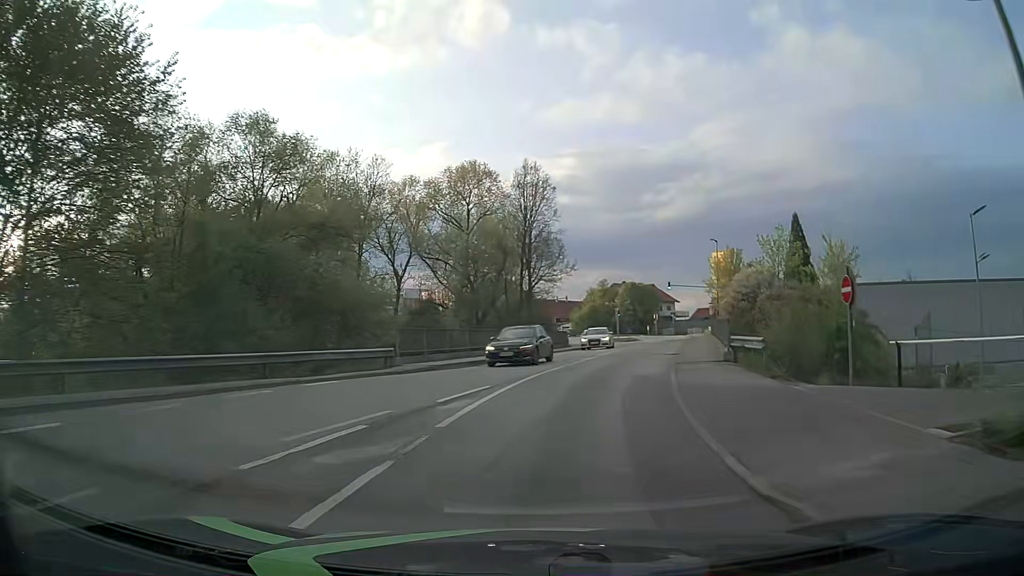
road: tertiary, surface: asphalt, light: Day
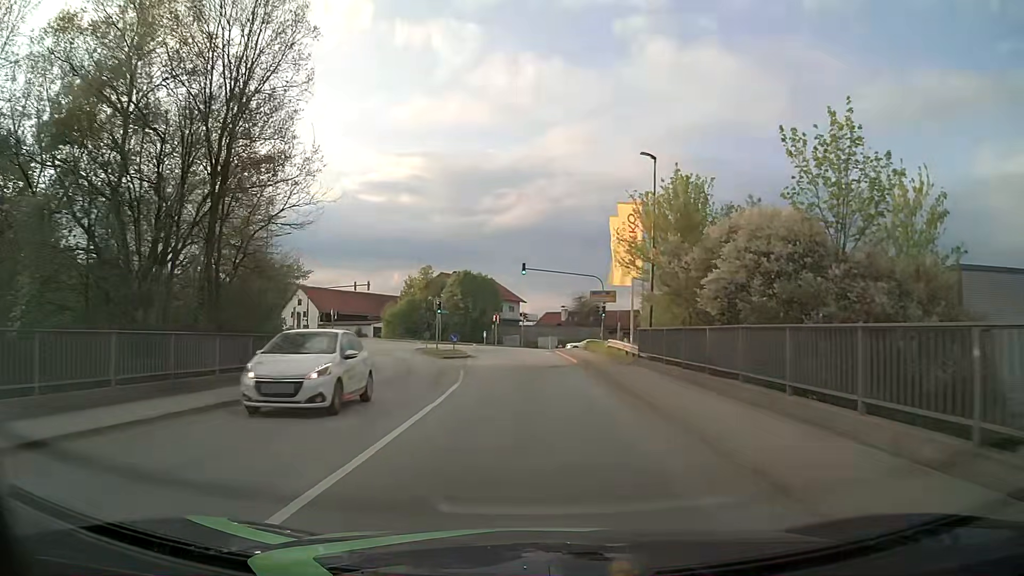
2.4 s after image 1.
(+3.9, +29.8) m; +13°
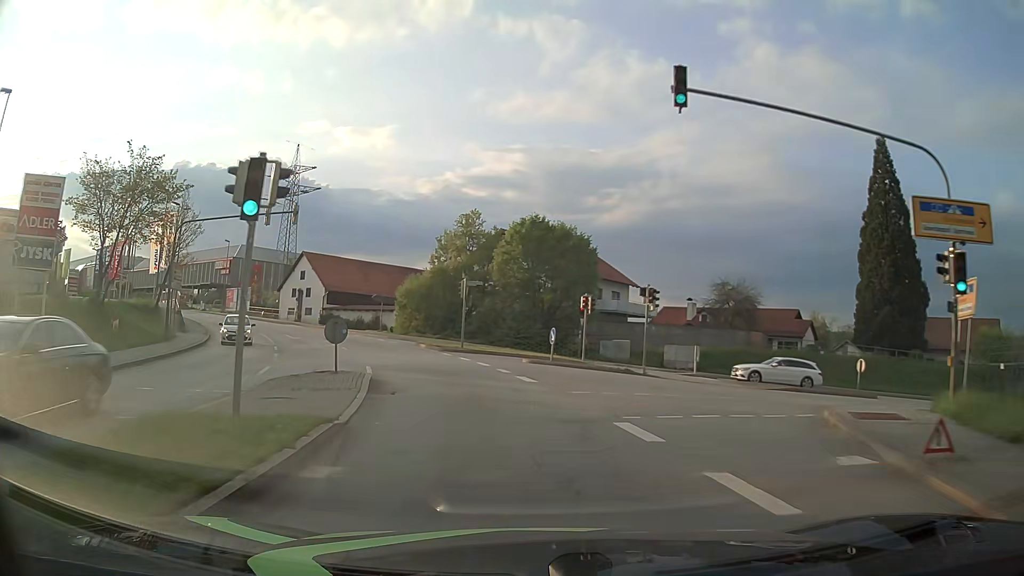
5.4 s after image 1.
(-1.1, +38.2) m; -8°
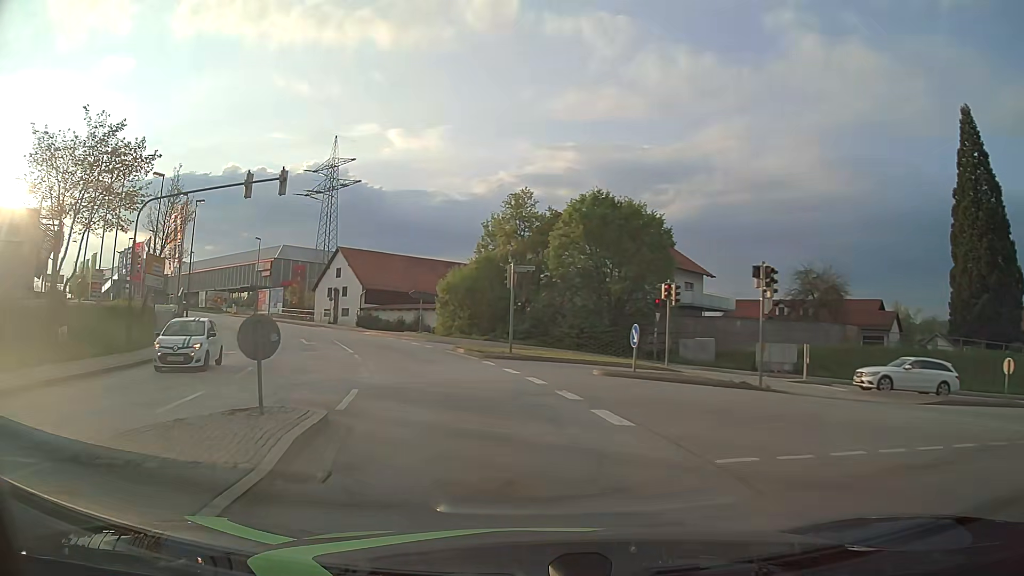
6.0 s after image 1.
(-0.3, +7.6) m; -6°
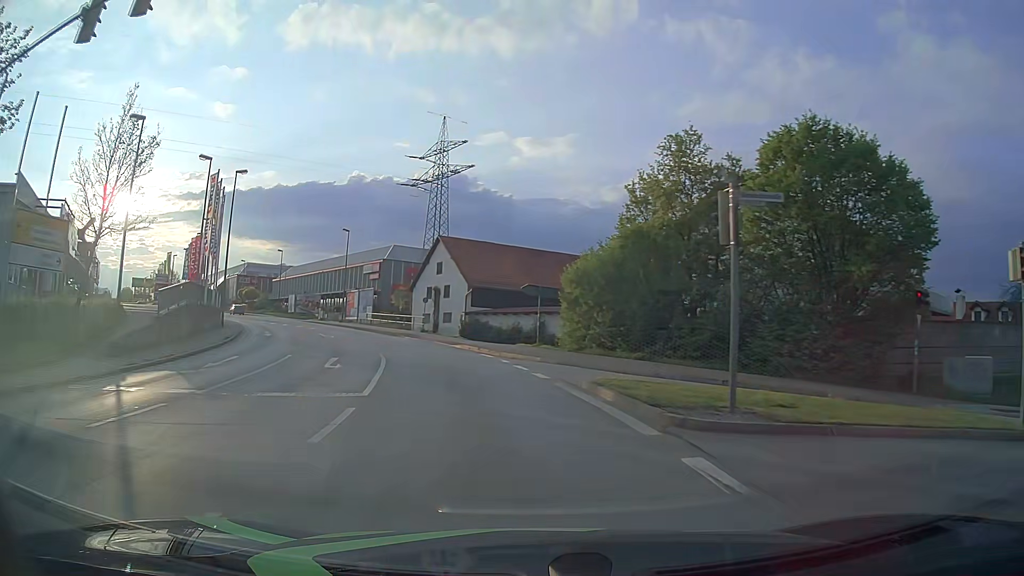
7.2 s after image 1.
(-1.4, +15.2) m; -11°
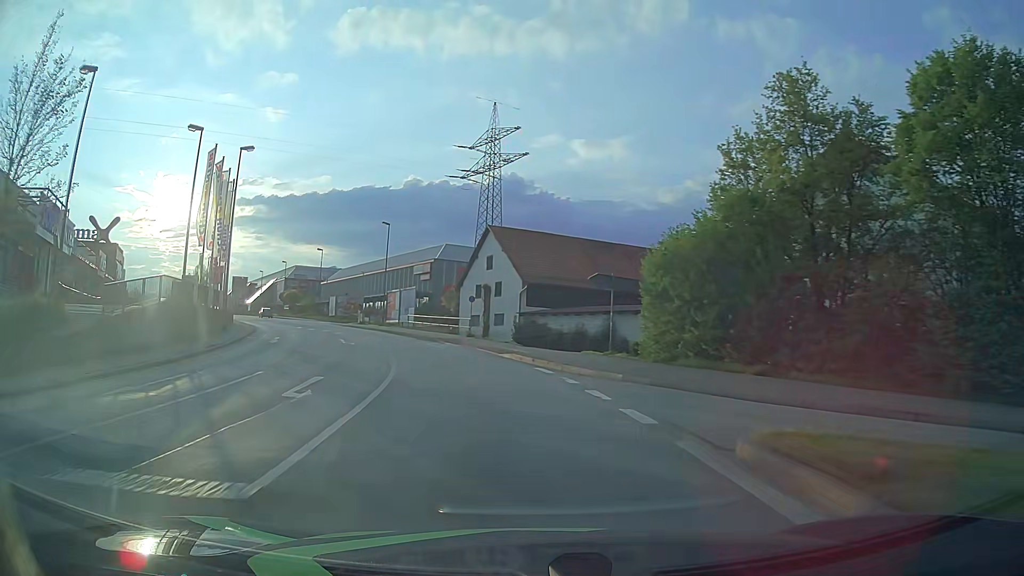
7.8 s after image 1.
(-0.3, +7.6) m; -5°
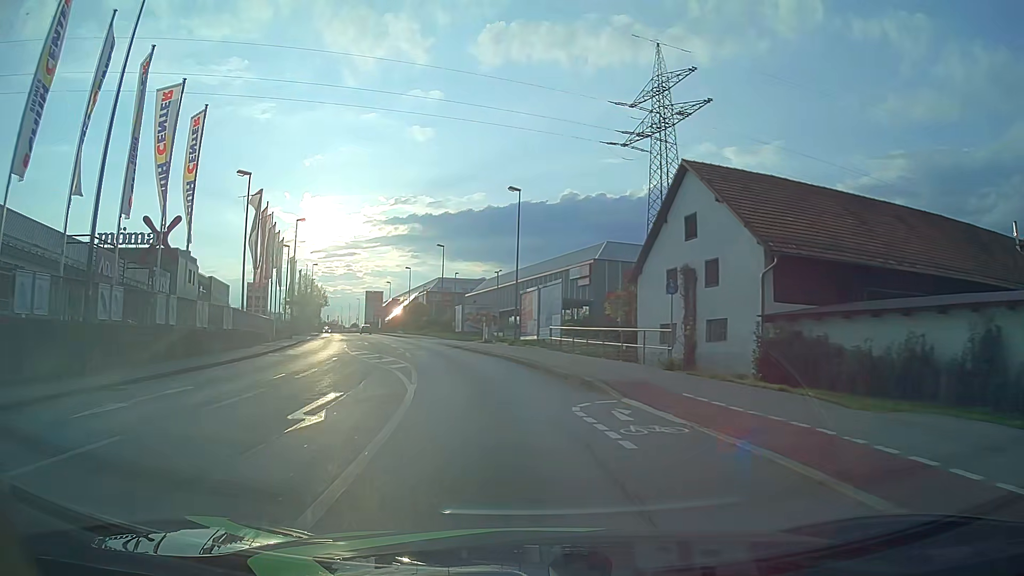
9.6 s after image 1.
(-2.8, +22.6) m; -14°
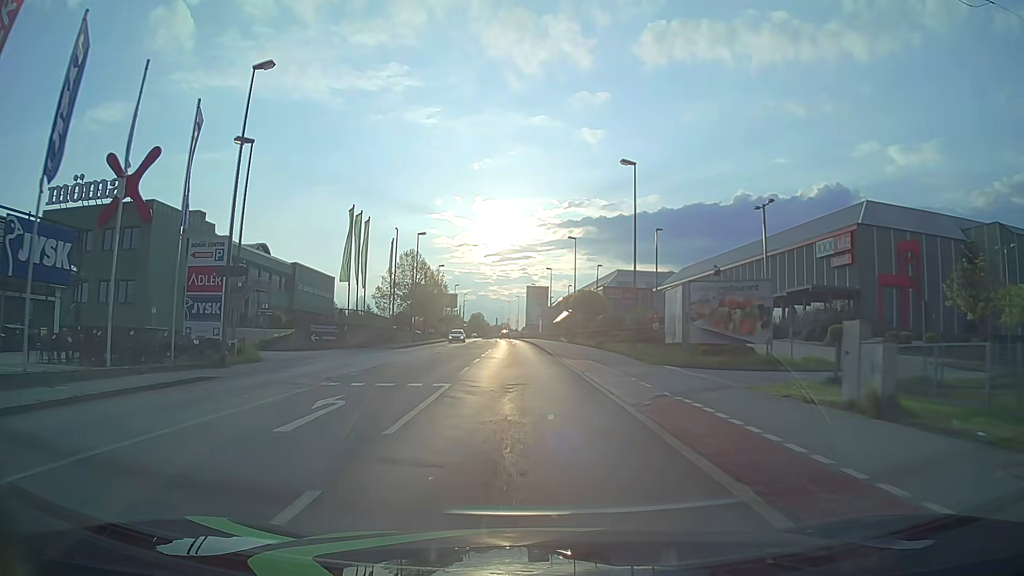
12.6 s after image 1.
(-5.5, +37.4) m; -15°
(0, +10) (0, +20) (0, +30) (-1, +40) (-1, +50) (-1, +60) (-2, +70) (-2, +80) (-3, +90) (-3, +100) m
